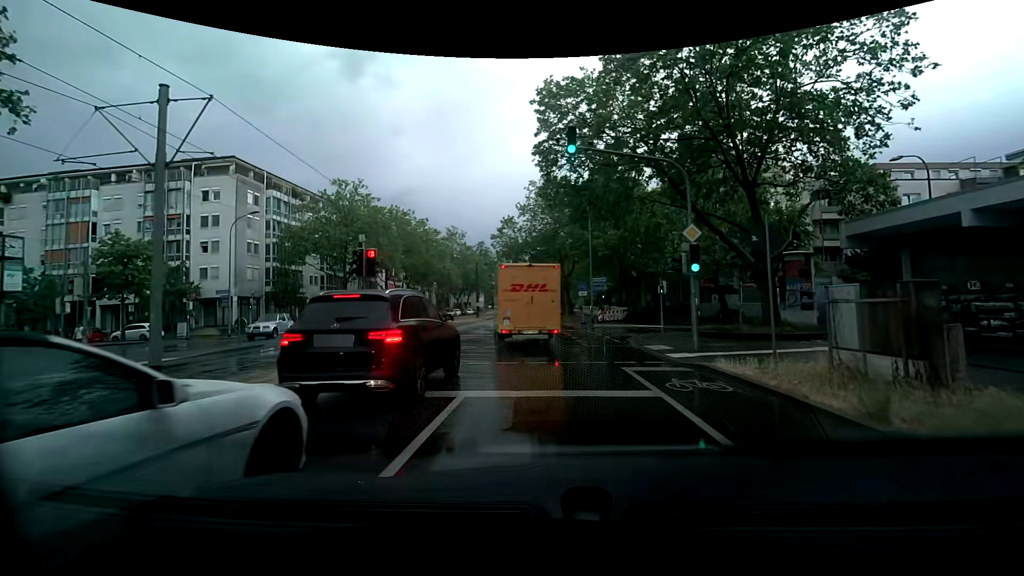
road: tertiary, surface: asphalt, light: Day
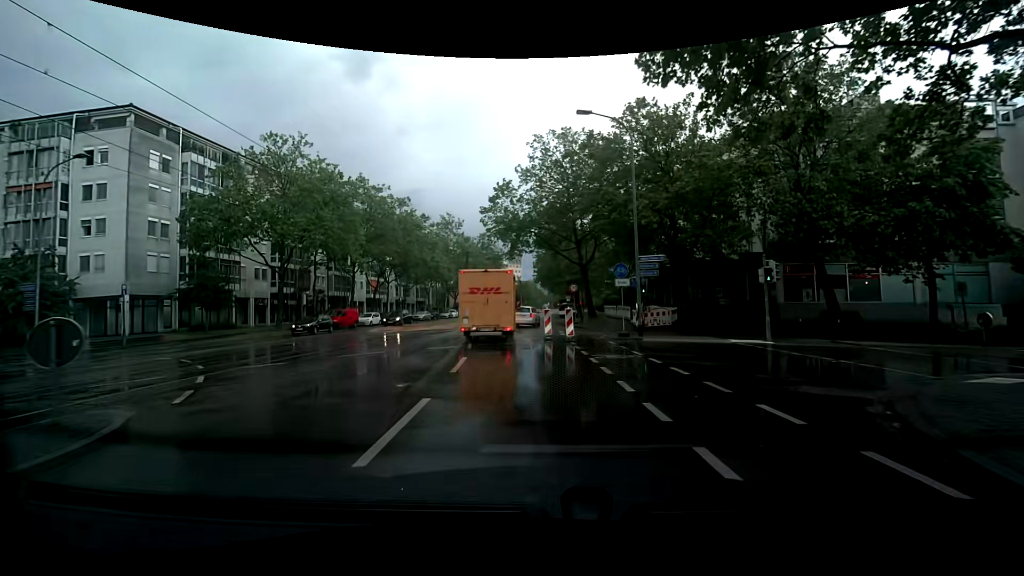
(+0.6, +15.4) m; +6°
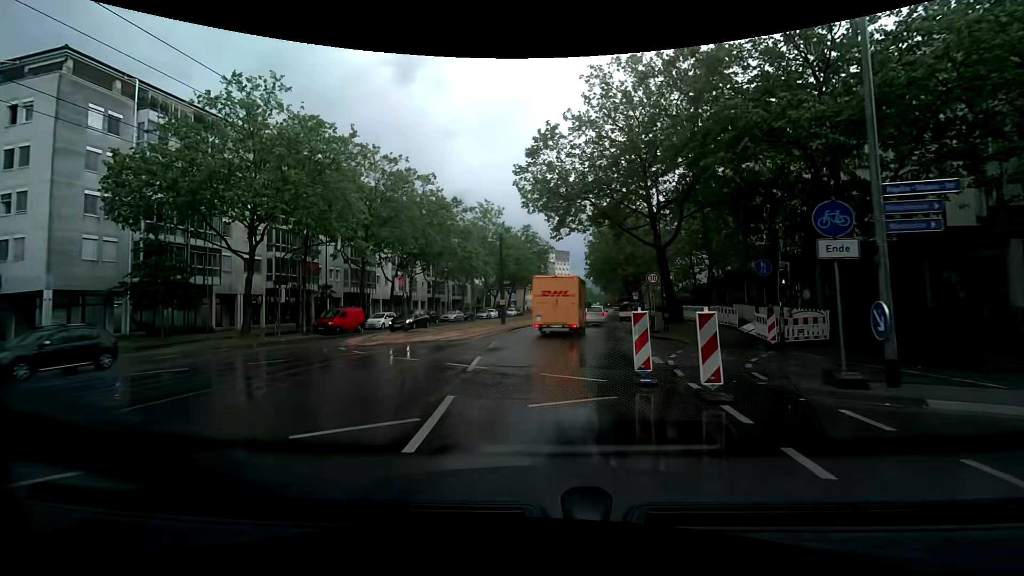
(0.0, +11.7) m; -3°
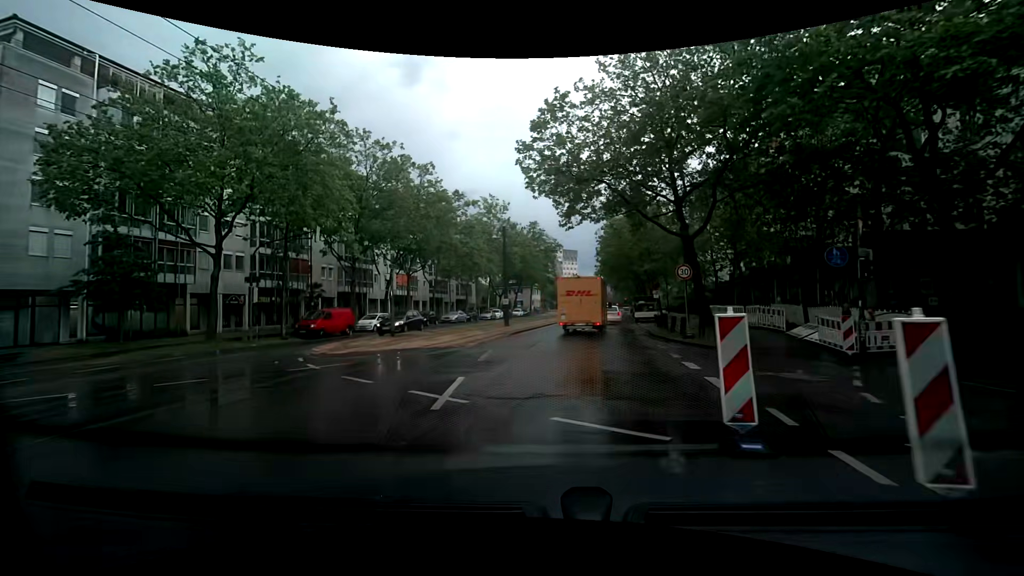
(0.0, +4.1) m; +1°
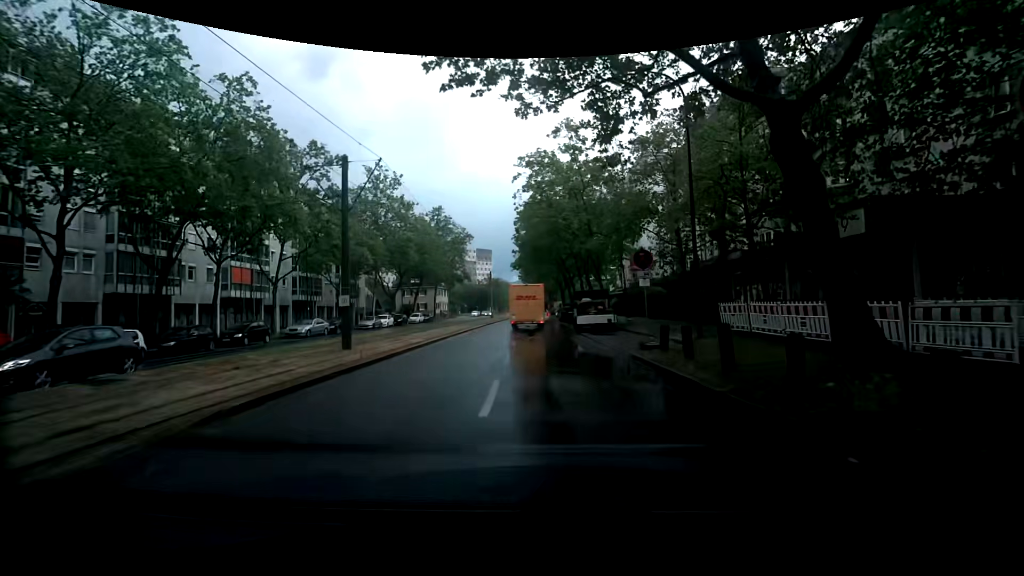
(+1.5, +17.3) m; +12°
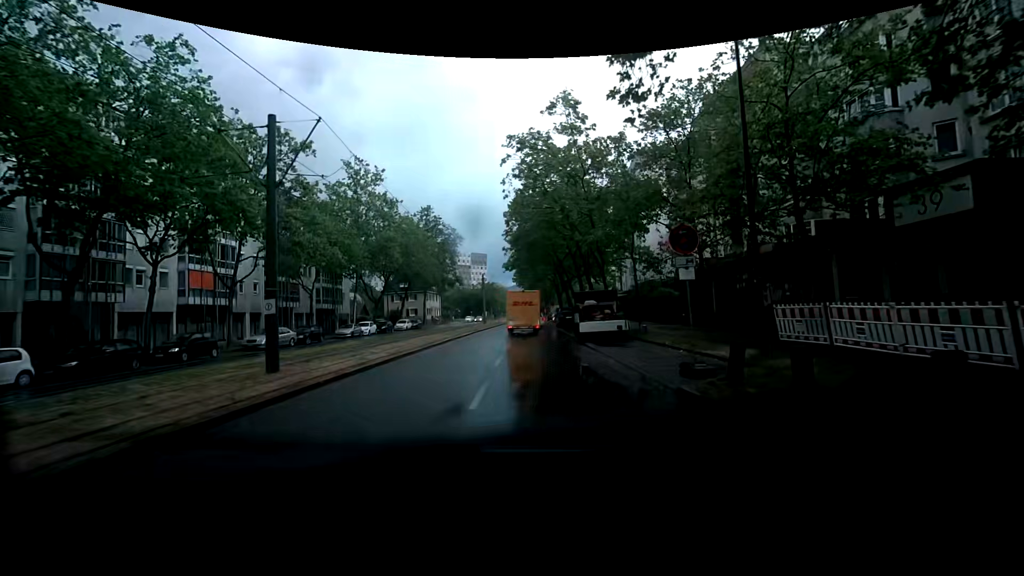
(0.0, +4.9) m; 0°
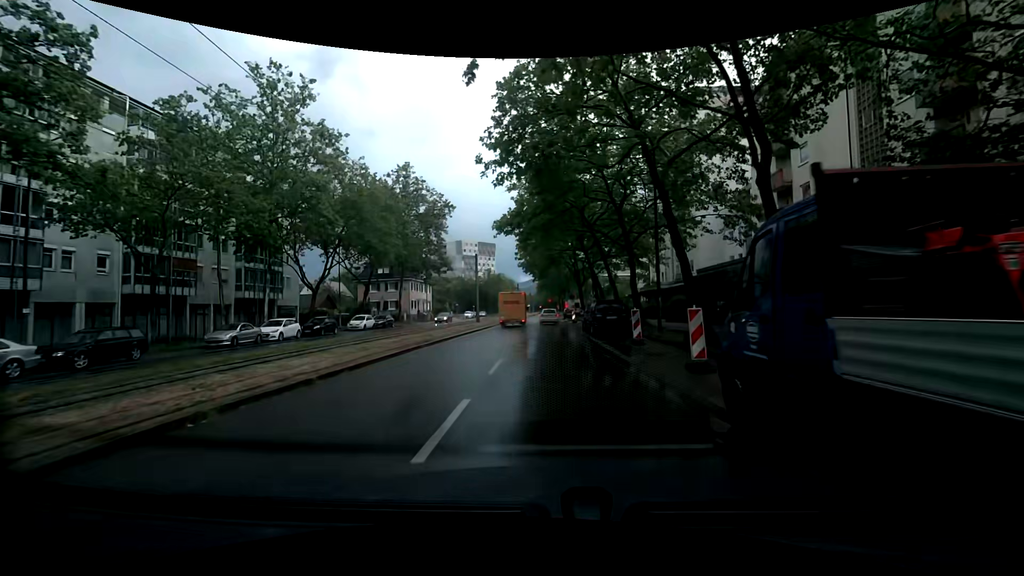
(-0.3, +20.6) m; 0°
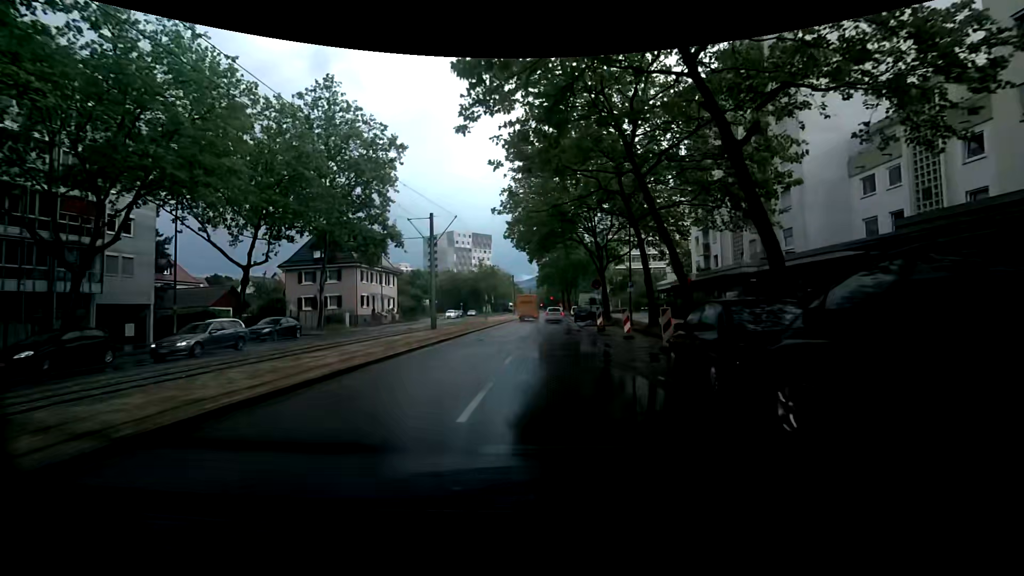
(0.0, +22.3) m; 0°
(0, +10) (0, +20) (0, +30) (0, +40) (0, +50) (0, +60) (0, +70) (+1, +80) (+1, +90) (+1, +100) m
